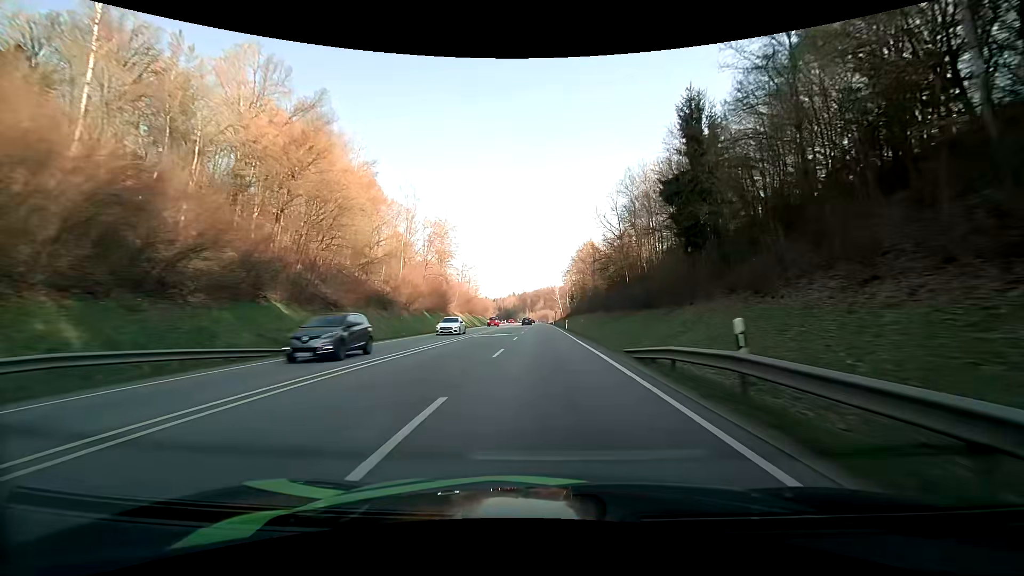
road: primary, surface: asphalt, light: Day
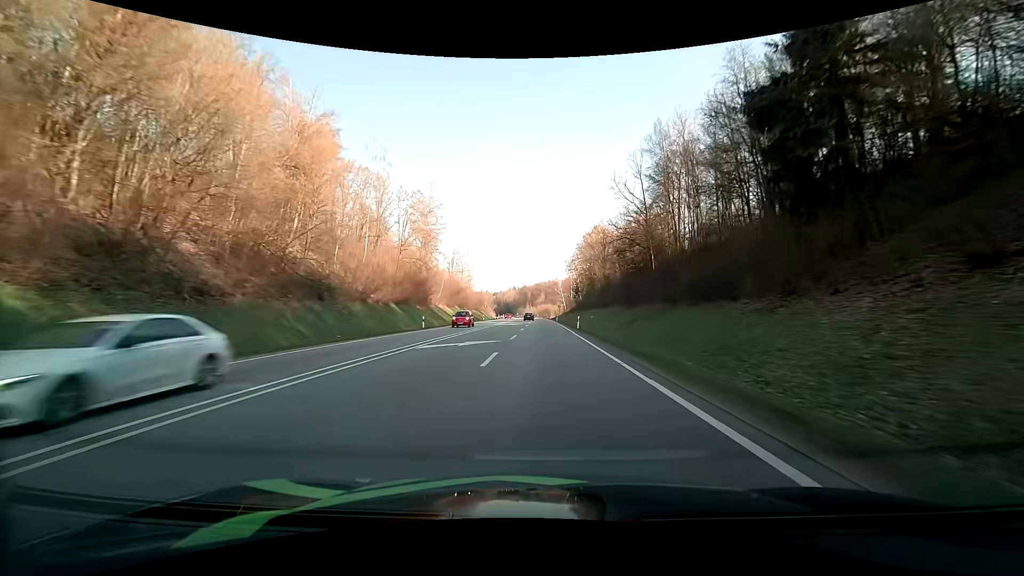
(0.0, +16.1) m; 0°
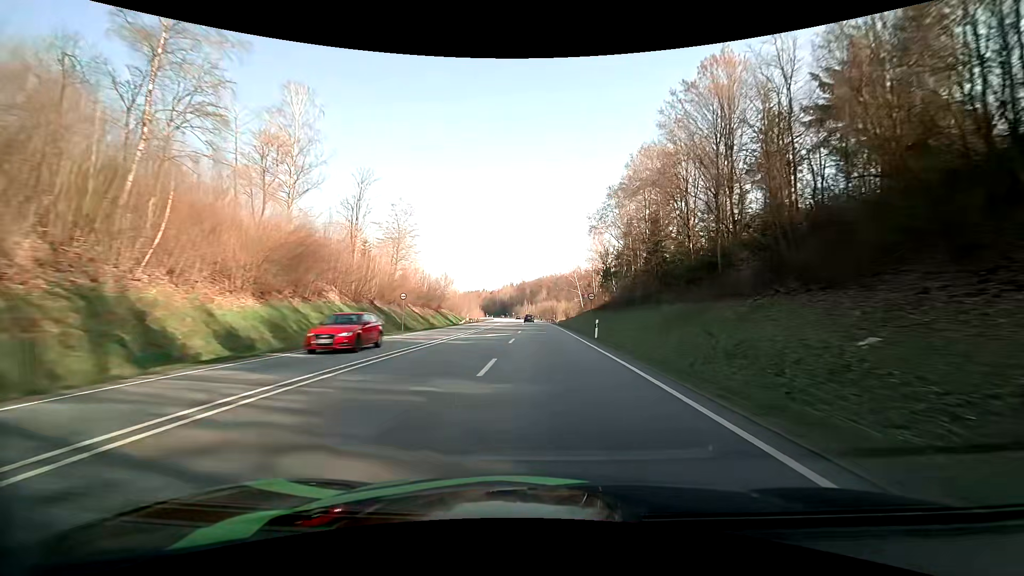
(-0.1, +62.0) m; 0°
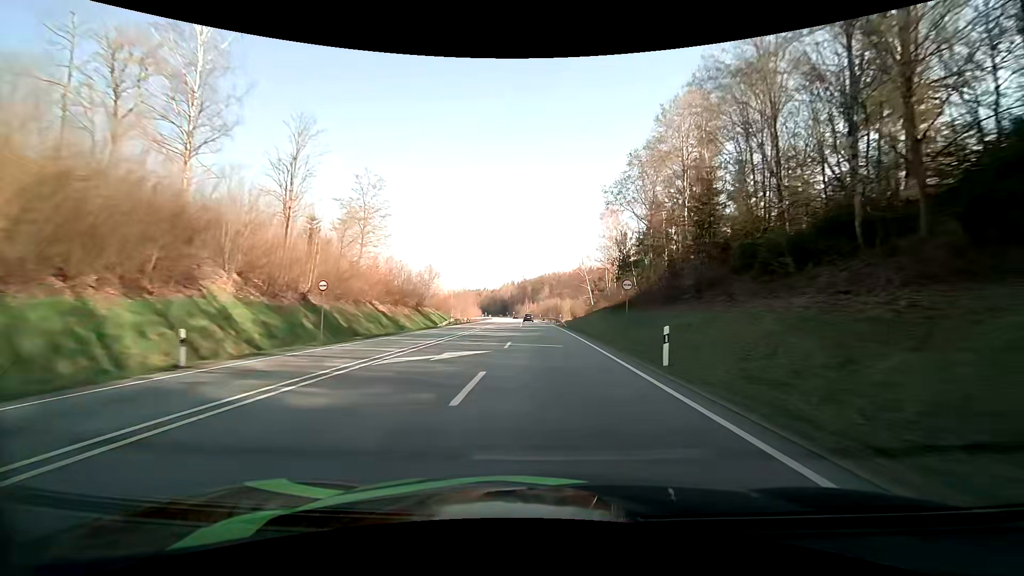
(0.0, +15.4) m; 0°
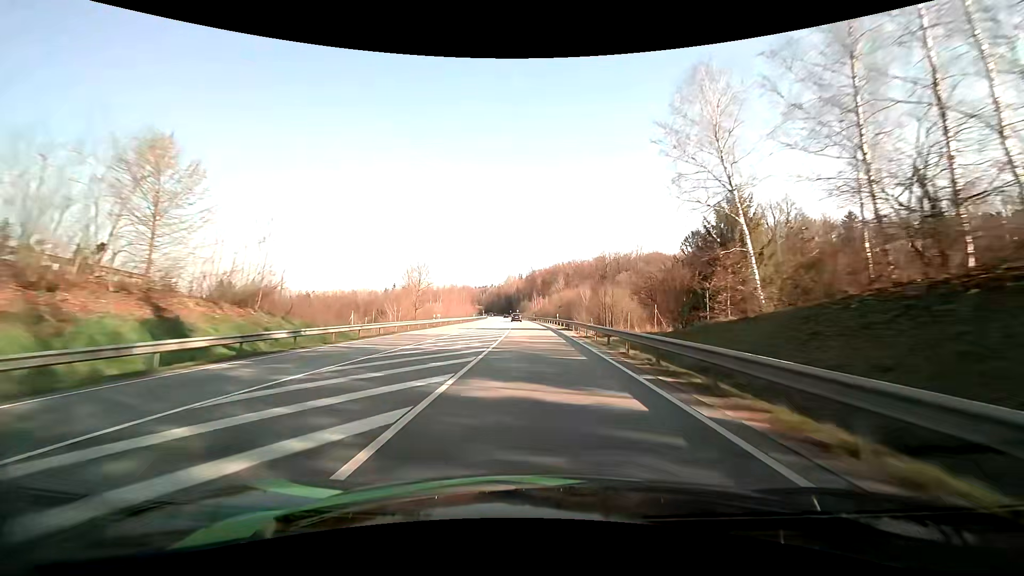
(-0.4, +61.5) m; -1°
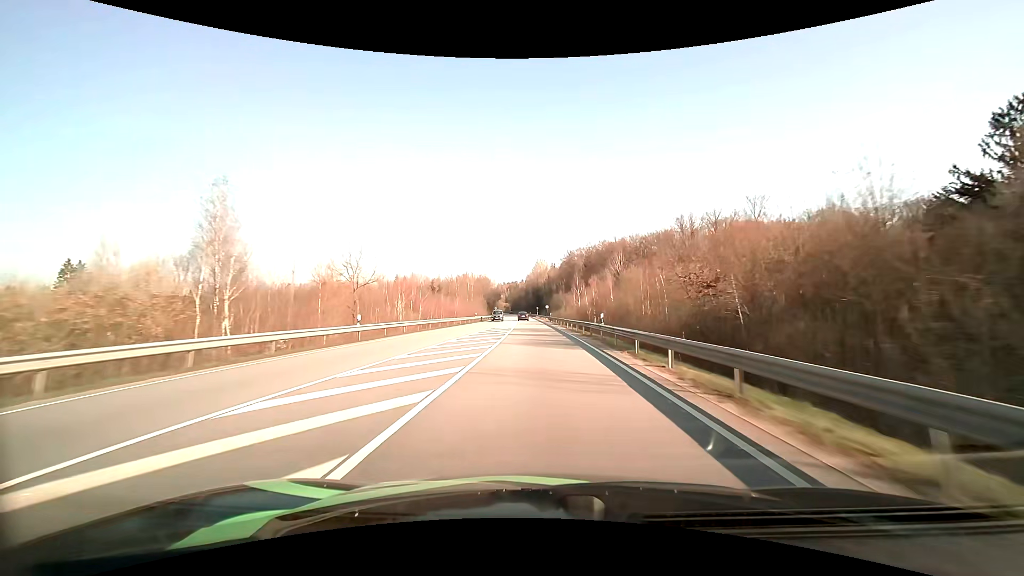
(-2.5, +77.2) m; -4°
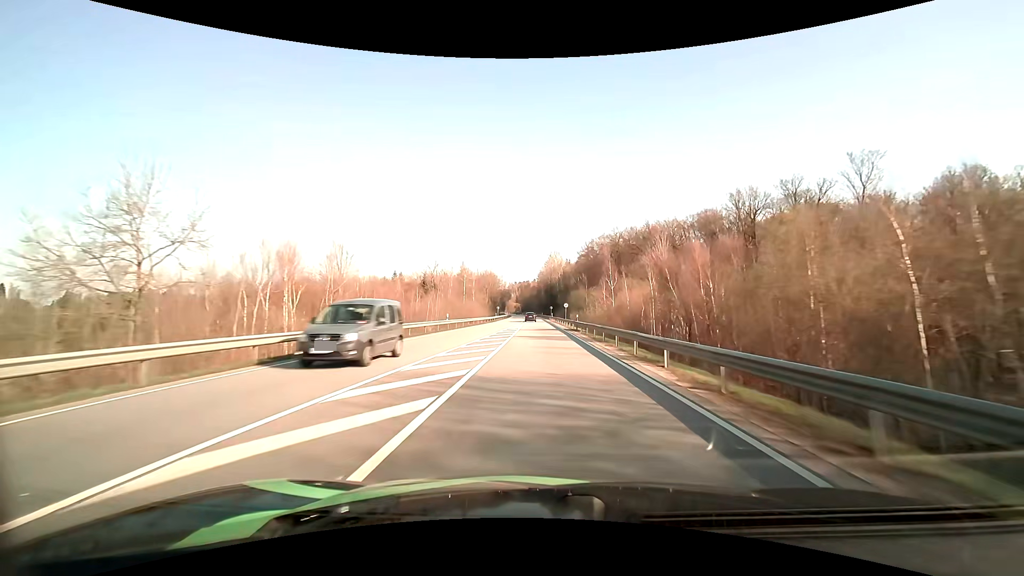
(-0.4, +31.3) m; -1°
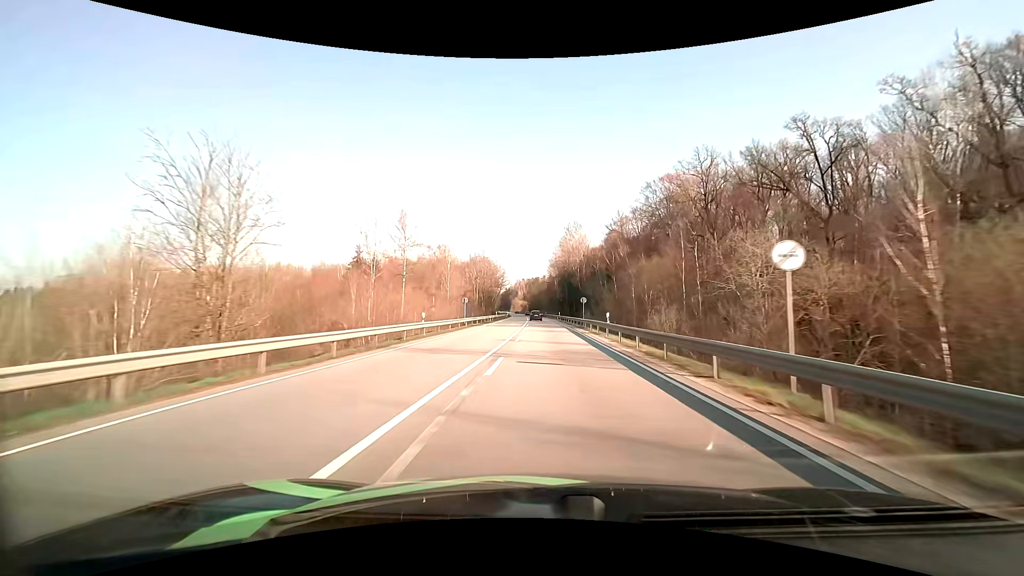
(-0.9, +63.0) m; -1°
(0, +10) (0, +20) (0, +30) (0, +40) (0, +50) (0, +60) (0, +70) (0, +80) (0, +90) (-1, +100) m
